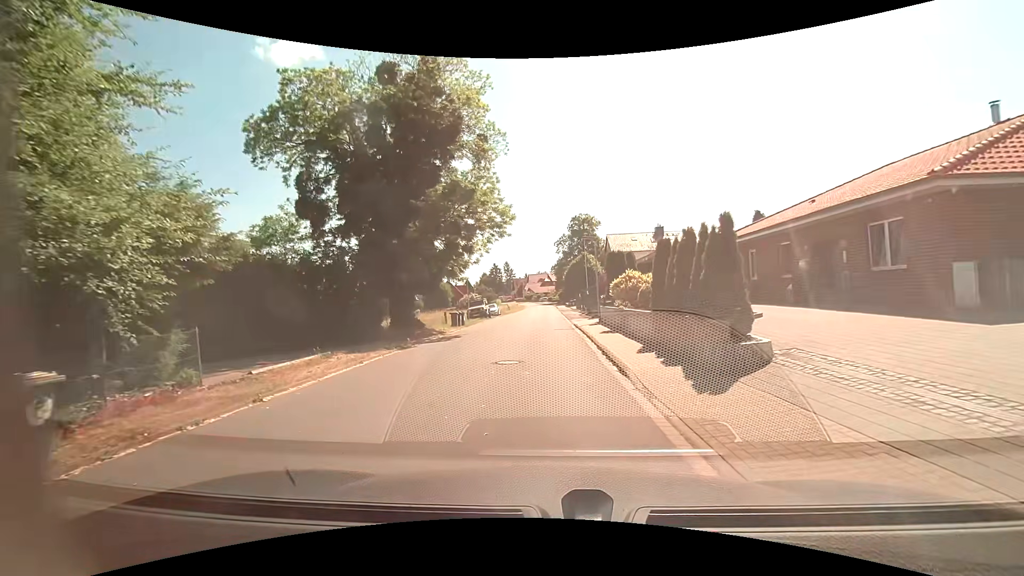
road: residential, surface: asphalt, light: Day
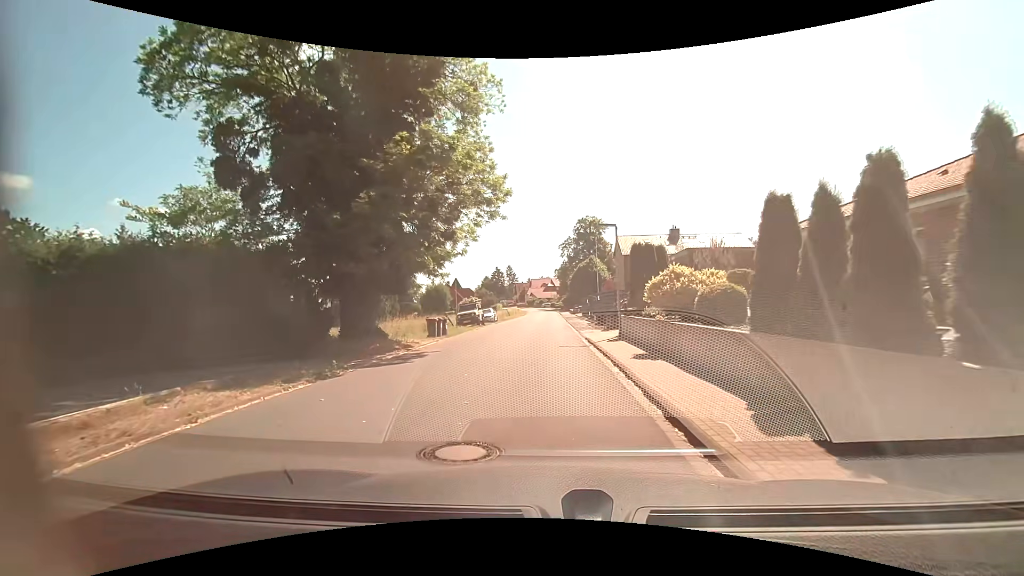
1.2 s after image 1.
(+0.1, +6.2) m; +1°
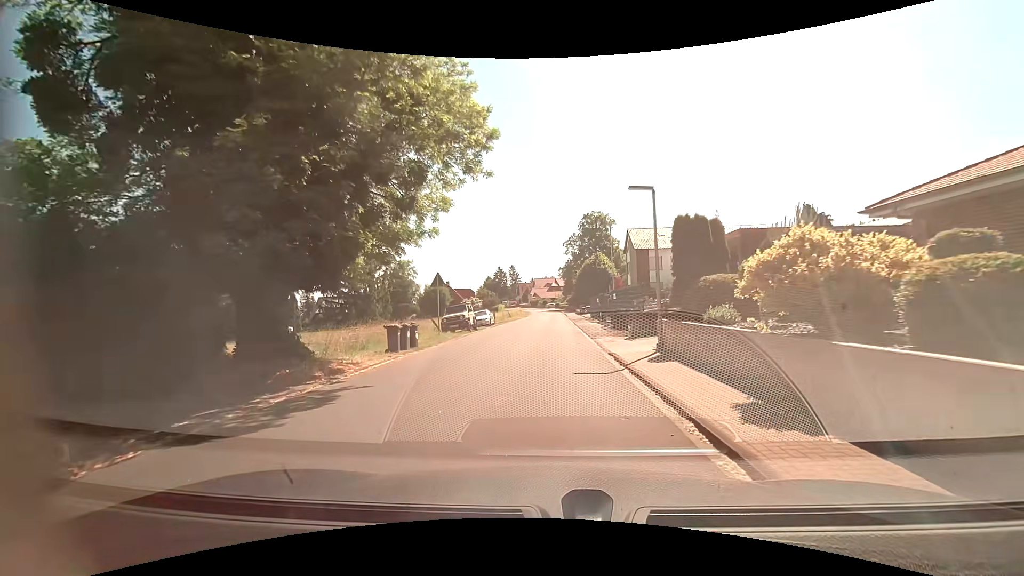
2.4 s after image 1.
(0.0, +6.3) m; +1°
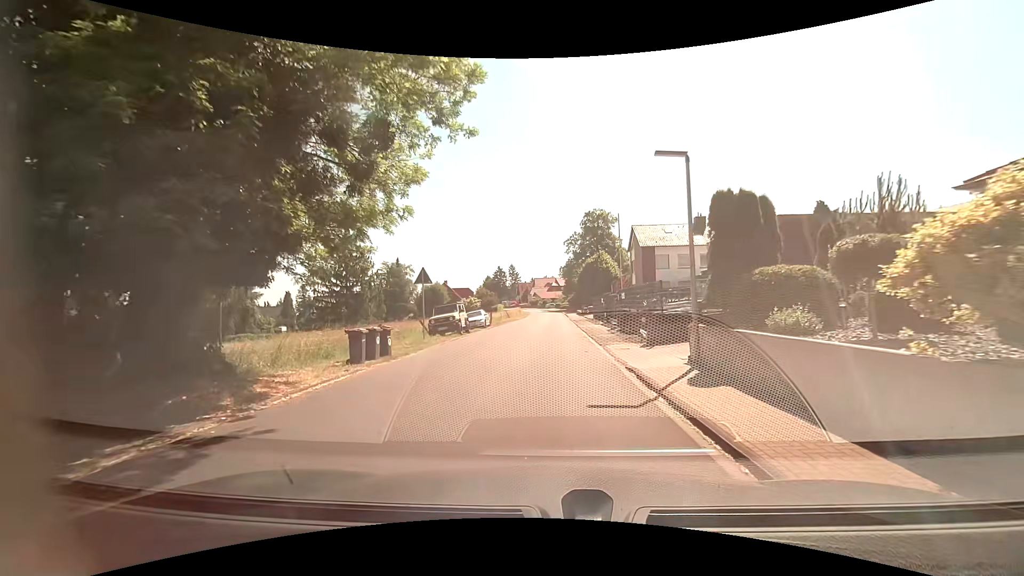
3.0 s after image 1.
(-0.1, +3.1) m; -1°
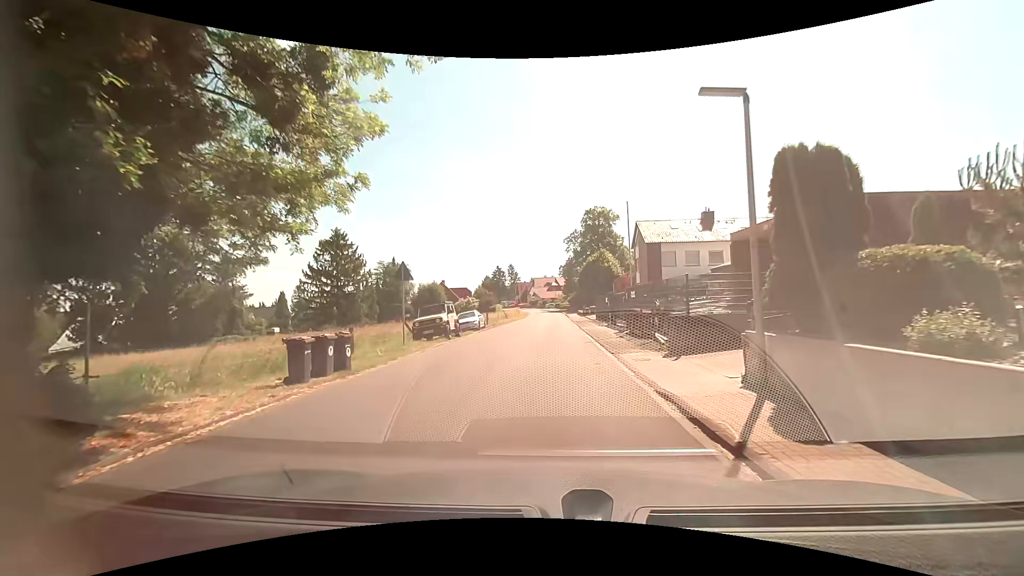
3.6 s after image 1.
(0.0, +3.0) m; -1°
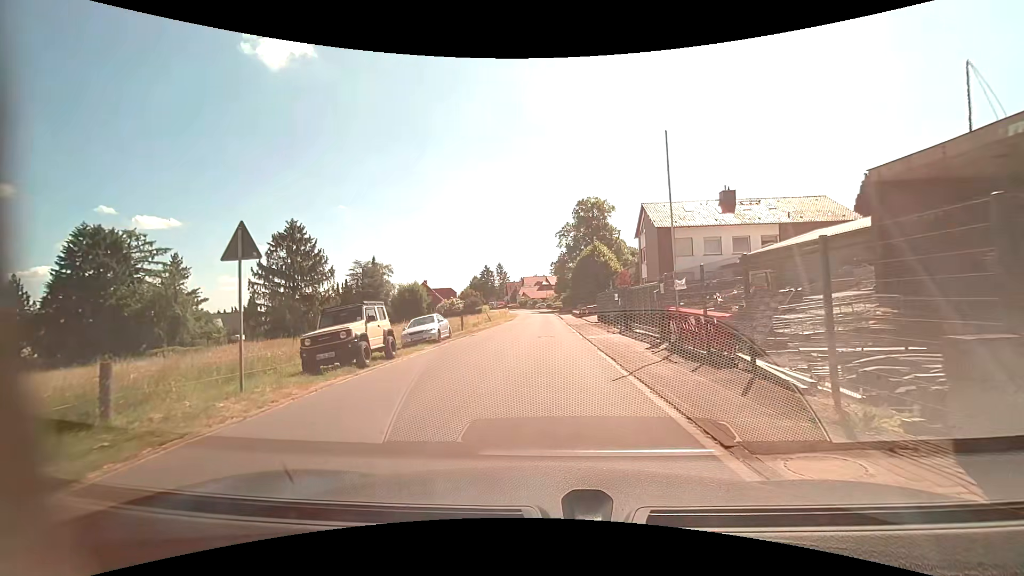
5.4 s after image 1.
(+0.2, +9.6) m; +3°
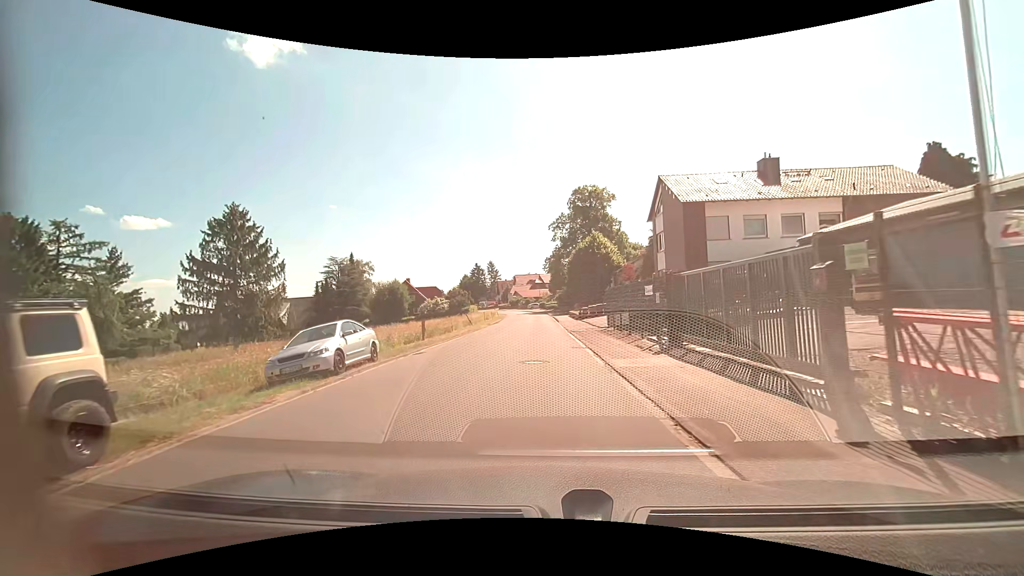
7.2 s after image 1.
(-0.1, +10.2) m; -1°
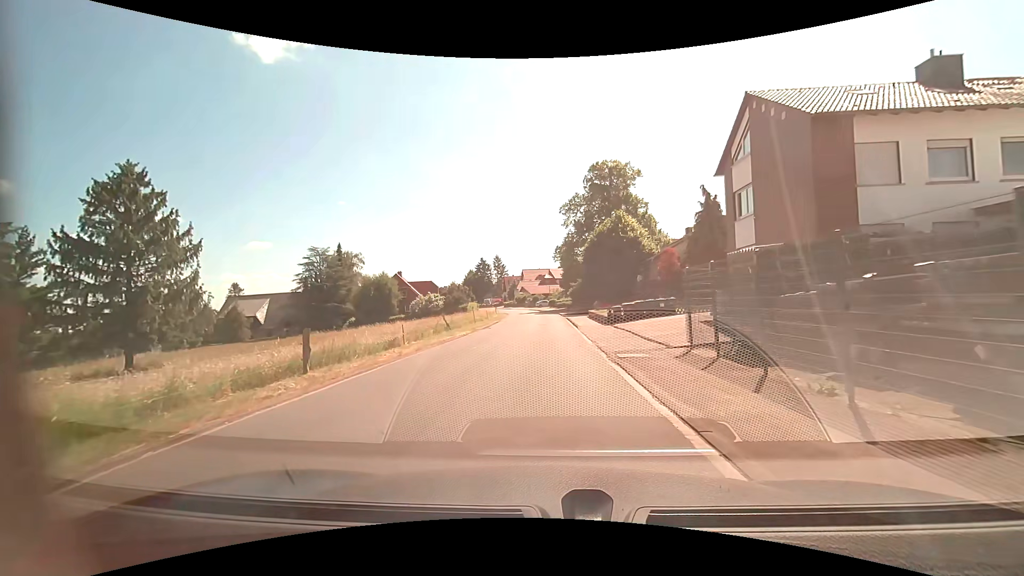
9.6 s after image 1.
(0.0, +14.6) m; -1°
